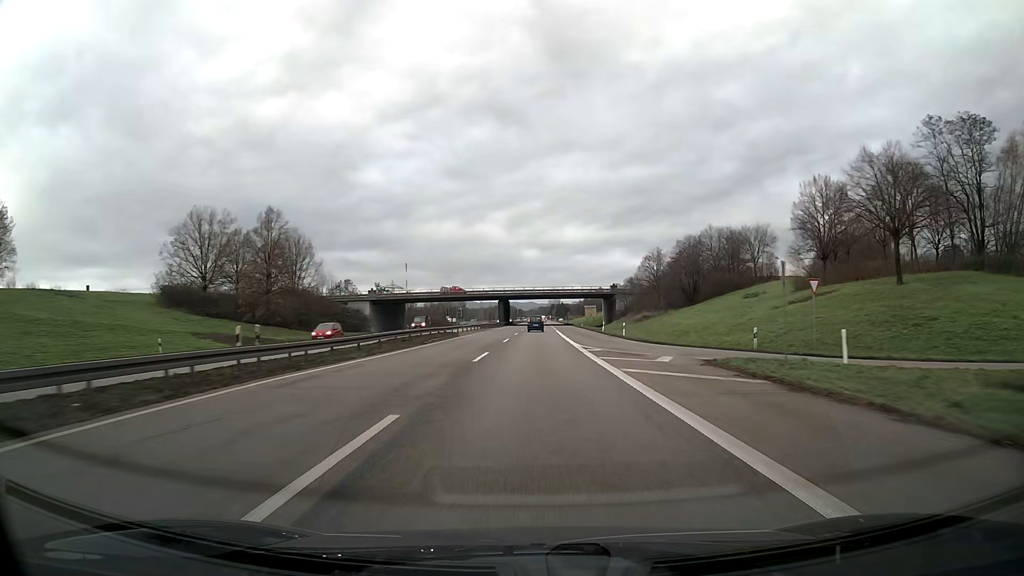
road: trunk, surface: asphalt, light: Day
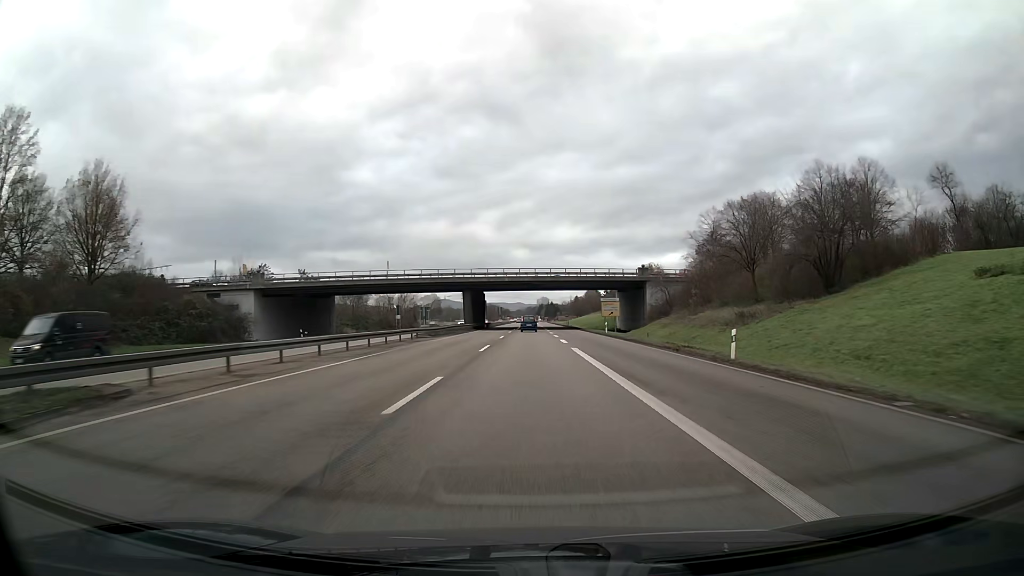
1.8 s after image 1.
(+0.5, +48.9) m; +1°
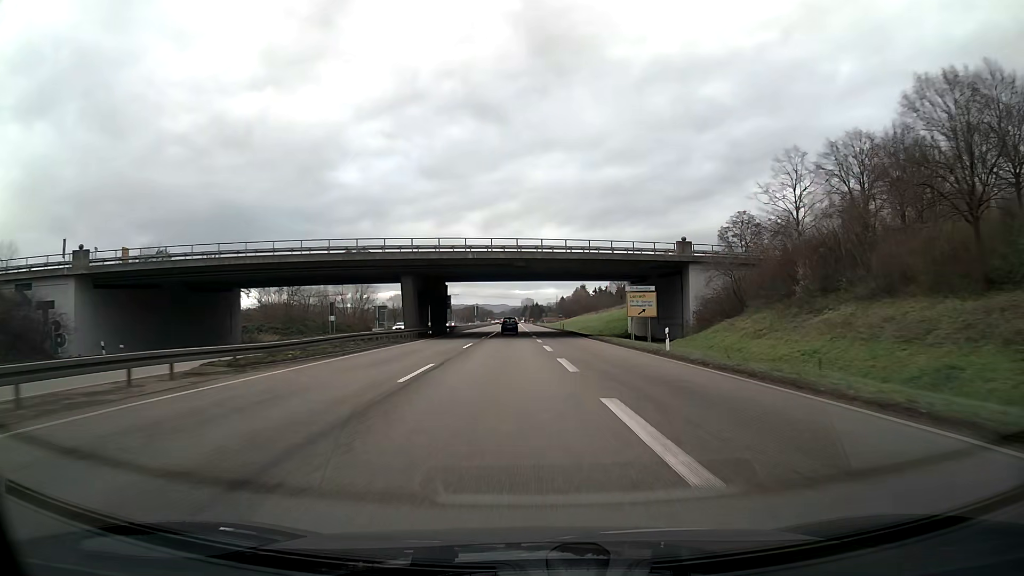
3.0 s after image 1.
(+0.4, +31.8) m; +1°
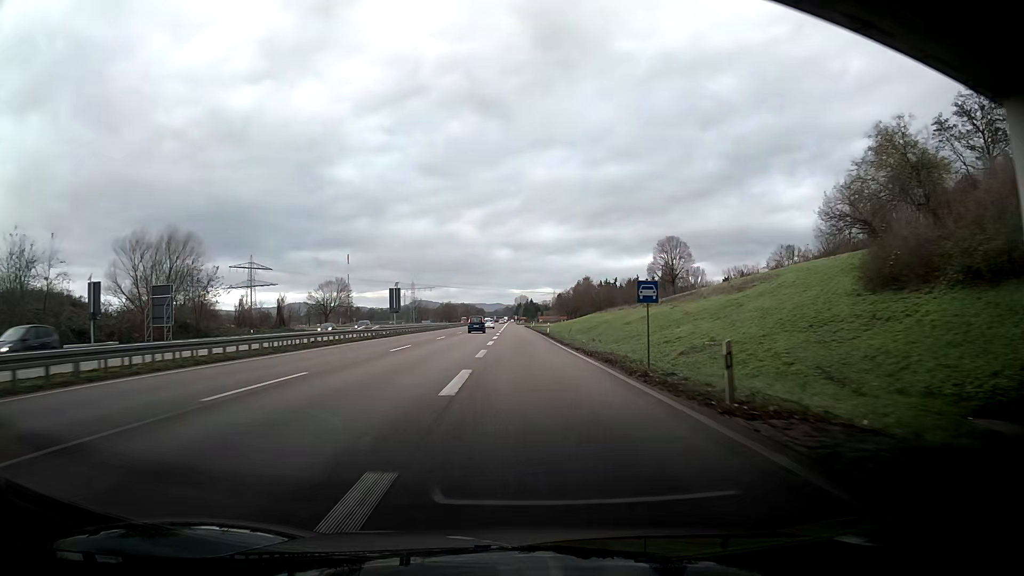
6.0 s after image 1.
(-0.3, +77.6) m; -2°
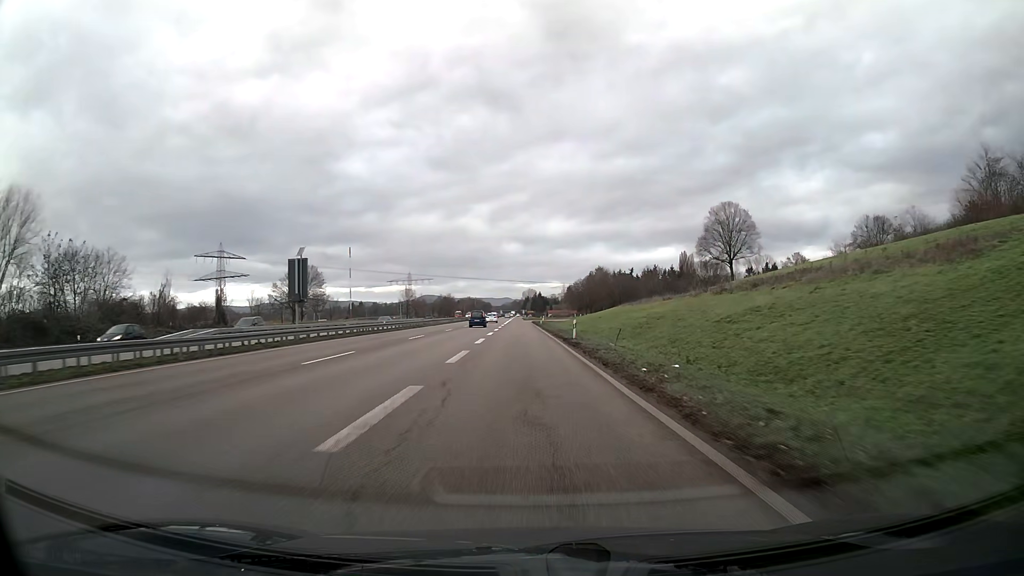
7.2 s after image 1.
(+0.5, +29.2) m; +1°
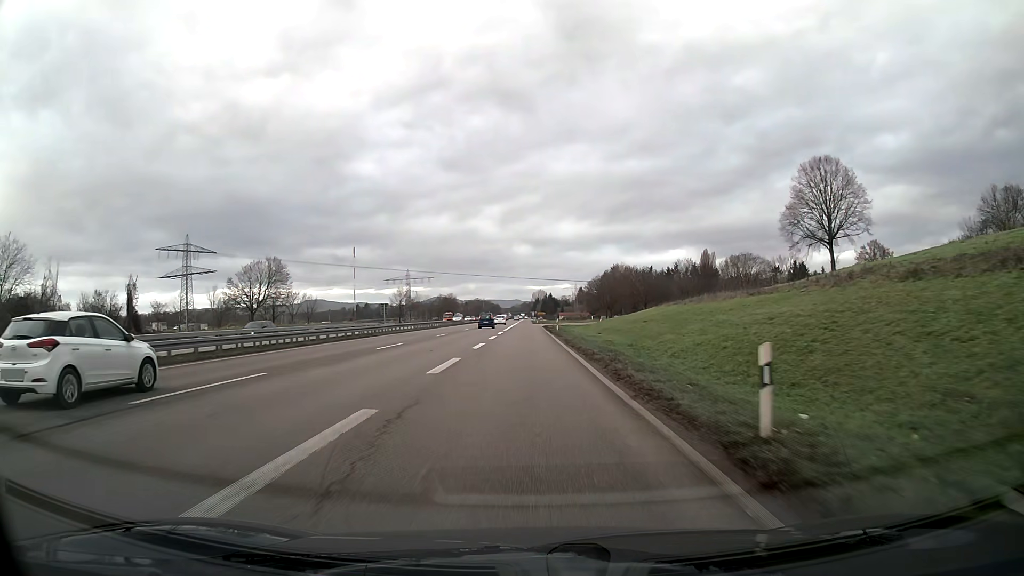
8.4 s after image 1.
(-0.2, +26.8) m; -1°
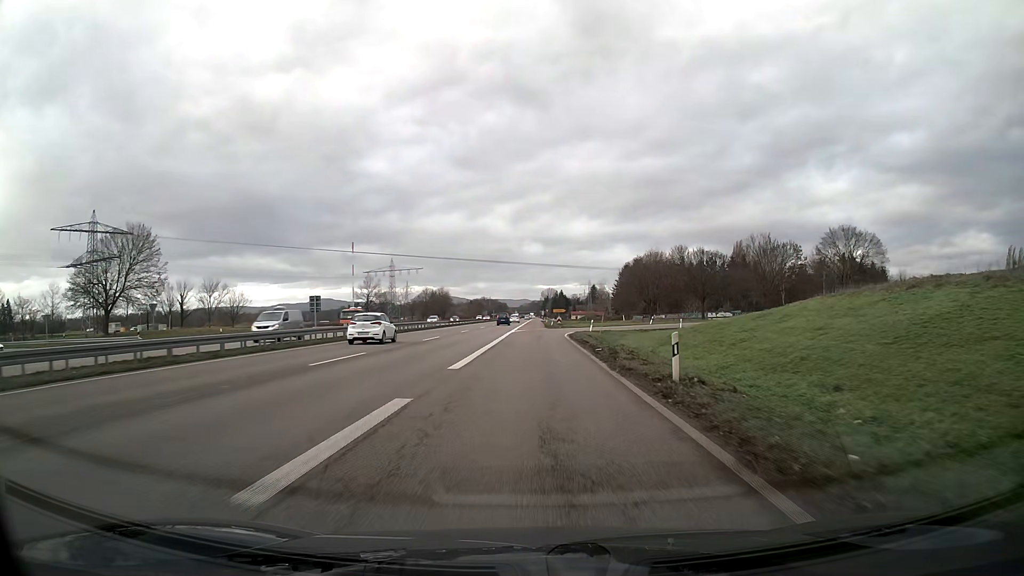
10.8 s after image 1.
(-0.4, +46.4) m; -1°
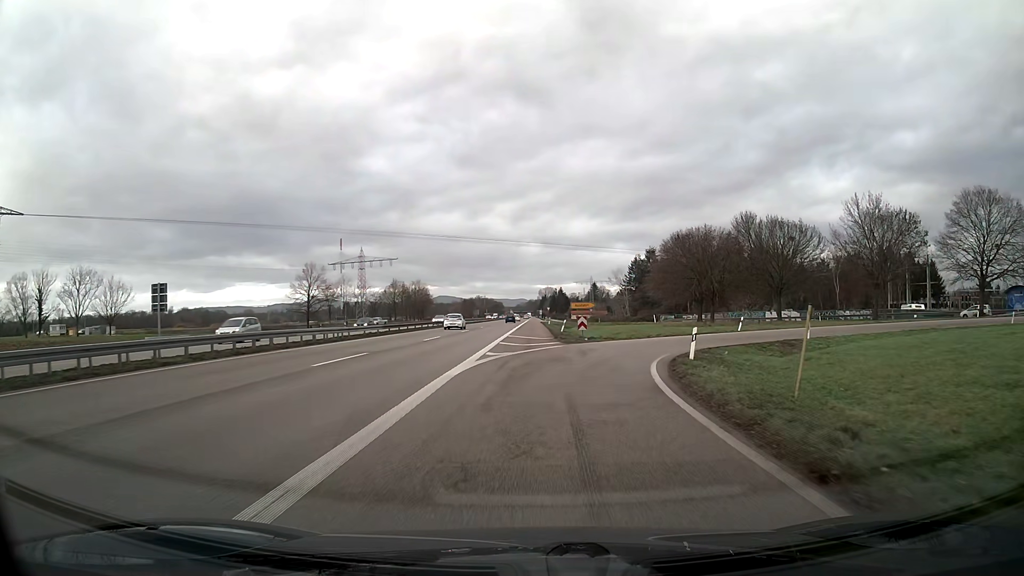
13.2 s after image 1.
(+0.1, +36.5) m; +1°
